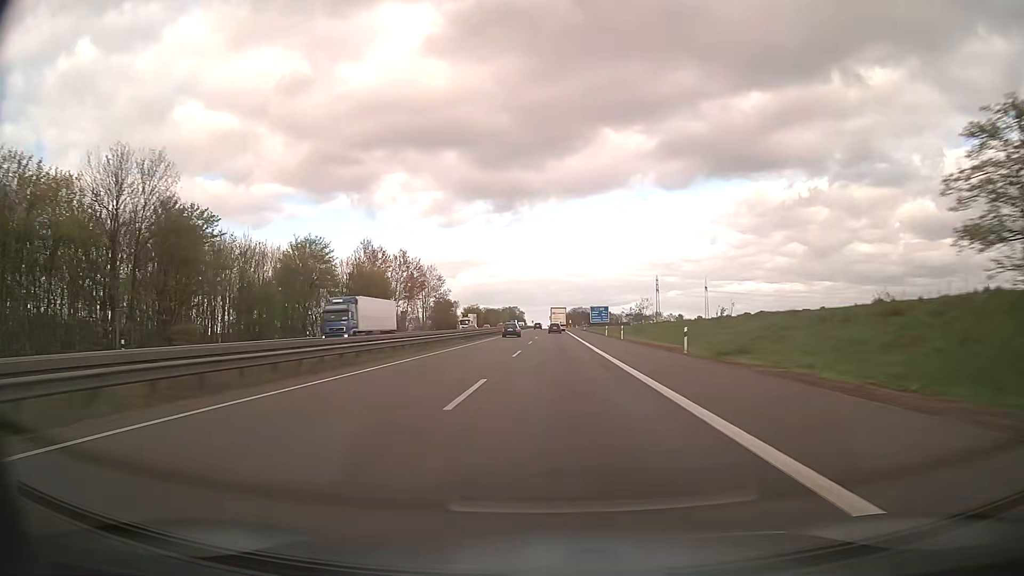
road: motorway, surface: asphalt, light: Day
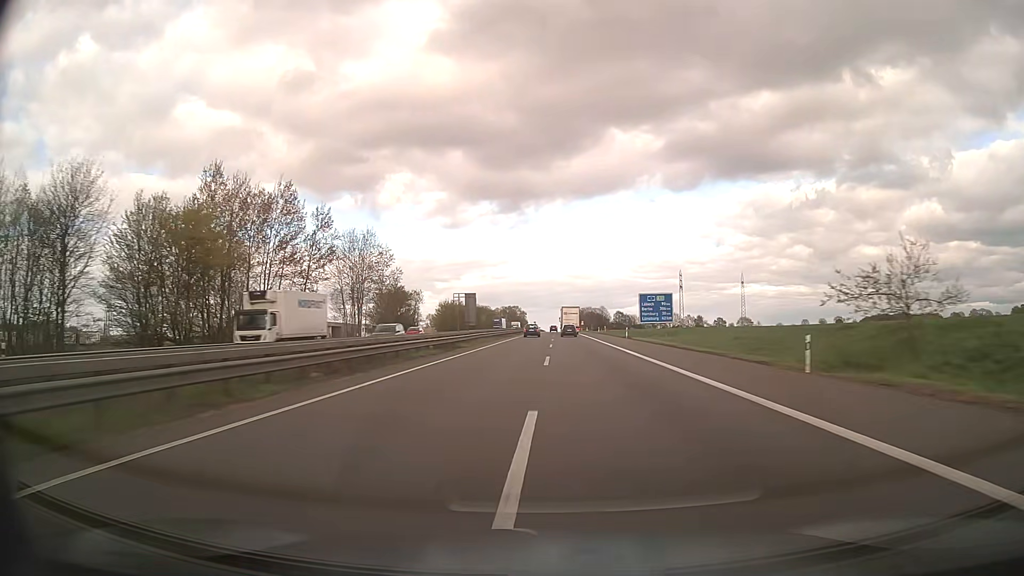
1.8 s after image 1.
(-0.3, +59.7) m; 0°
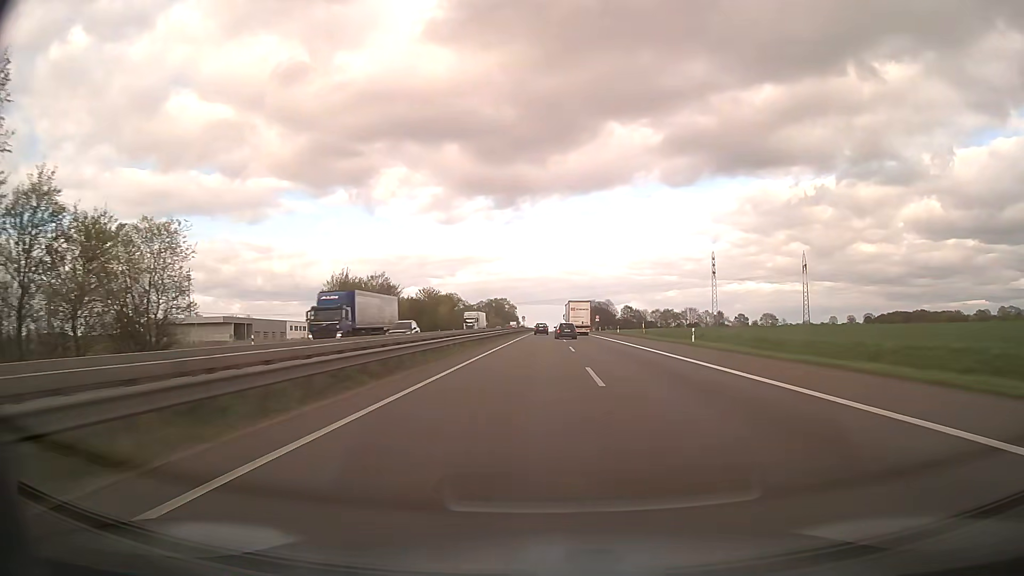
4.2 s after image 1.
(+0.2, +79.1) m; 0°
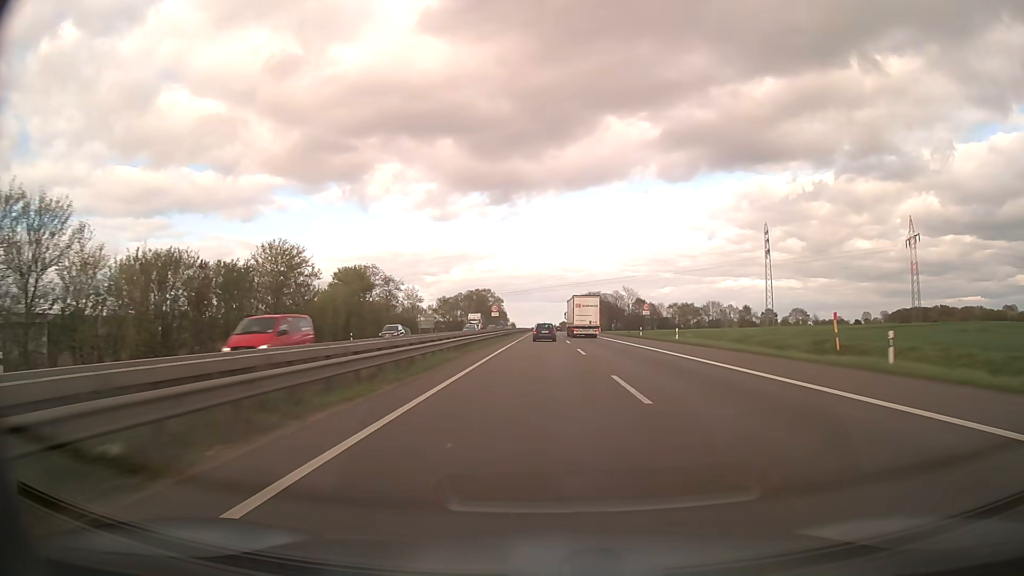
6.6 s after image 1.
(+0.5, +73.8) m; +1°
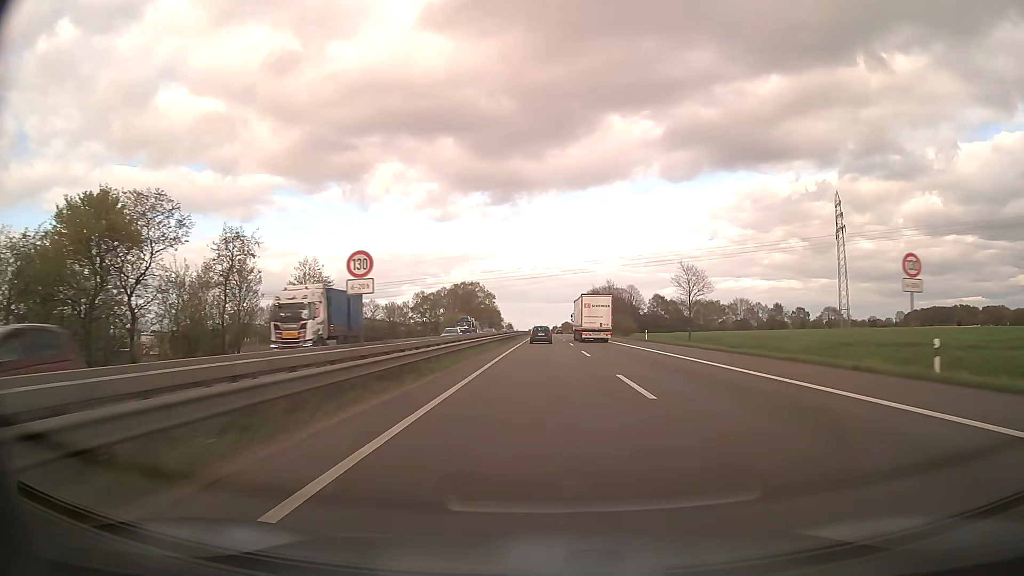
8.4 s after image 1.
(0.0, +52.7) m; 0°
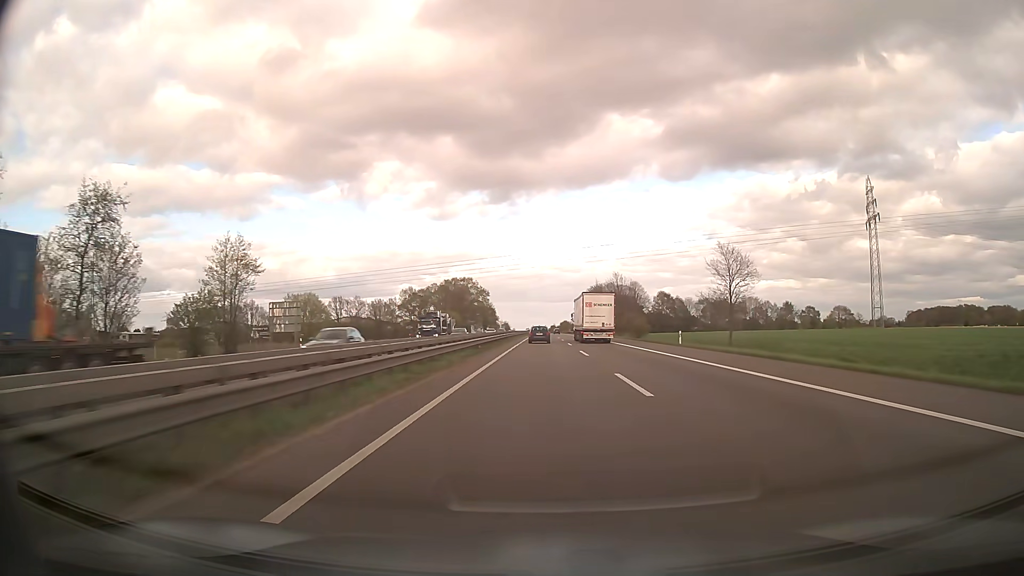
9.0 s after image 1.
(0.0, +17.5) m; 0°
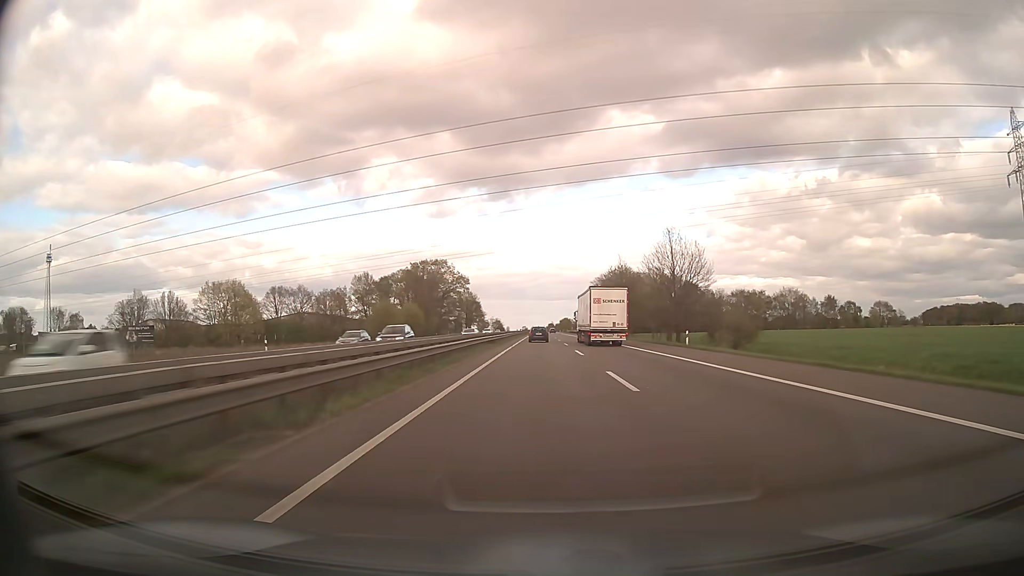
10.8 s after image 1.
(+0.2, +53.0) m; 0°
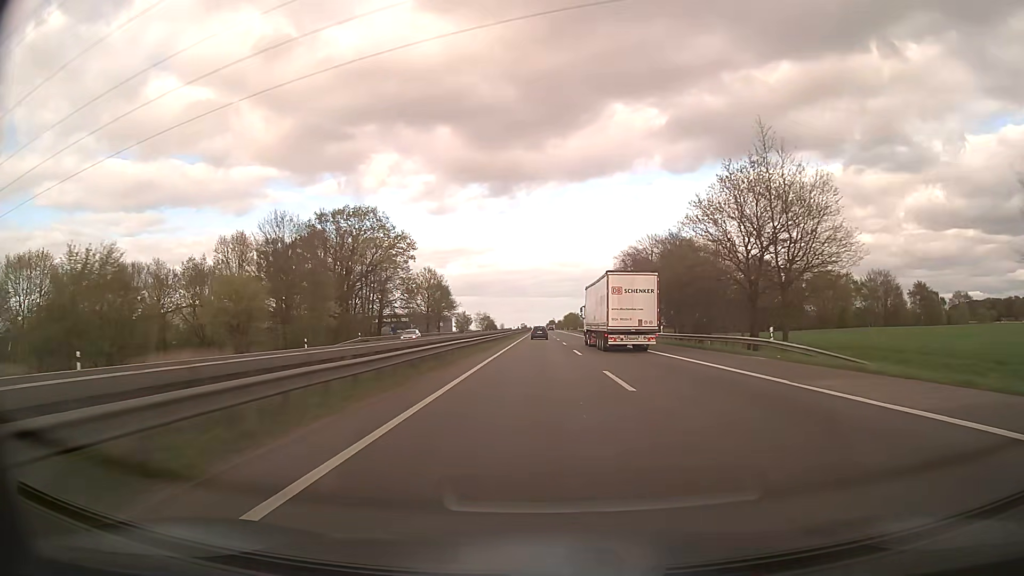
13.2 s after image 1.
(-0.1, +72.1) m; 0°
(0, +10) (0, +20) (0, +30) (0, +40) (0, +50) (0, +60) (0, +70) (0, +80) (0, +90) (0, +100) m
